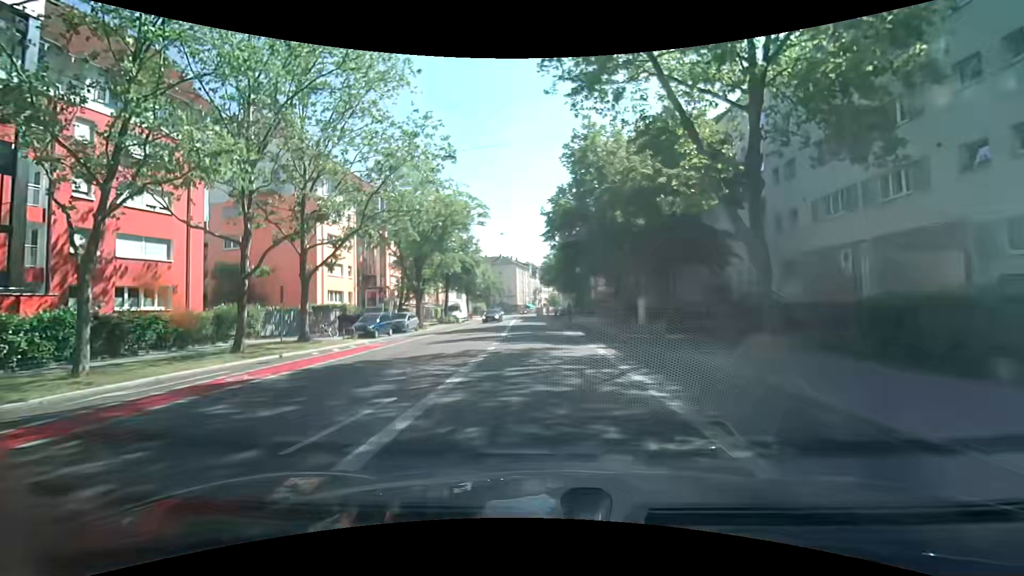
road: secondary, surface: asphalt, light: Day
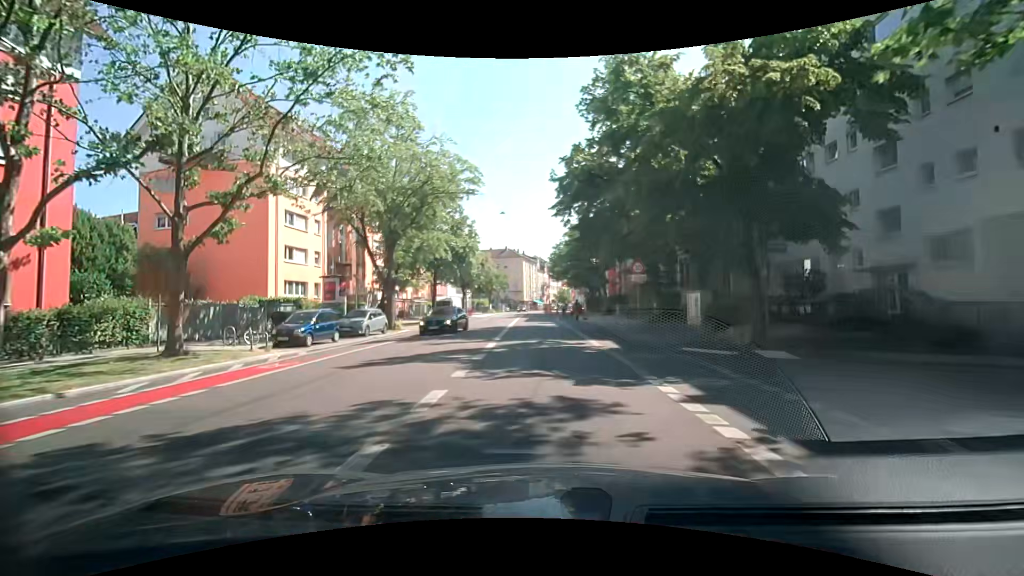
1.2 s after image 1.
(-0.1, +9.8) m; -2°
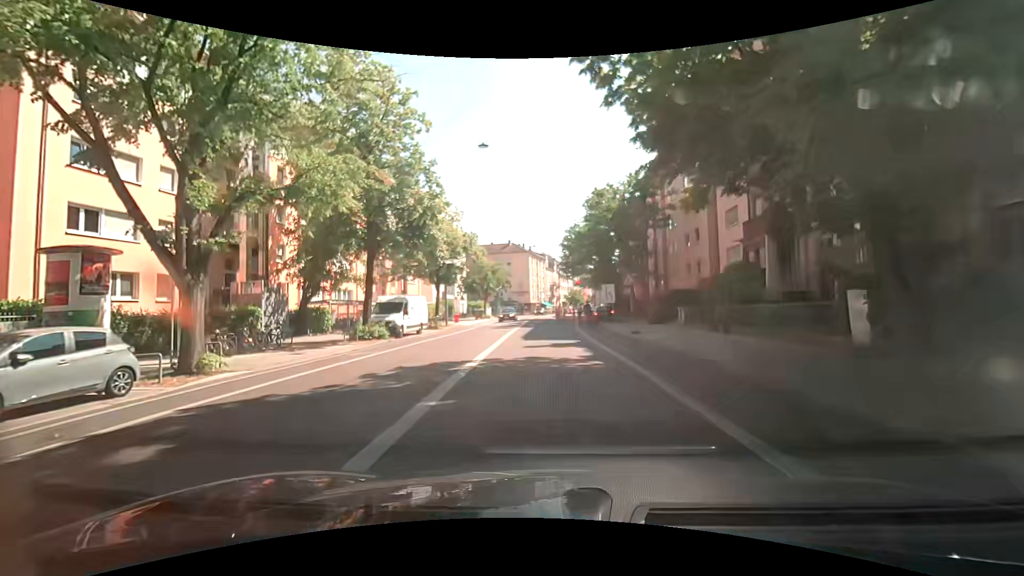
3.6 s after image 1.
(+0.1, +19.0) m; 0°
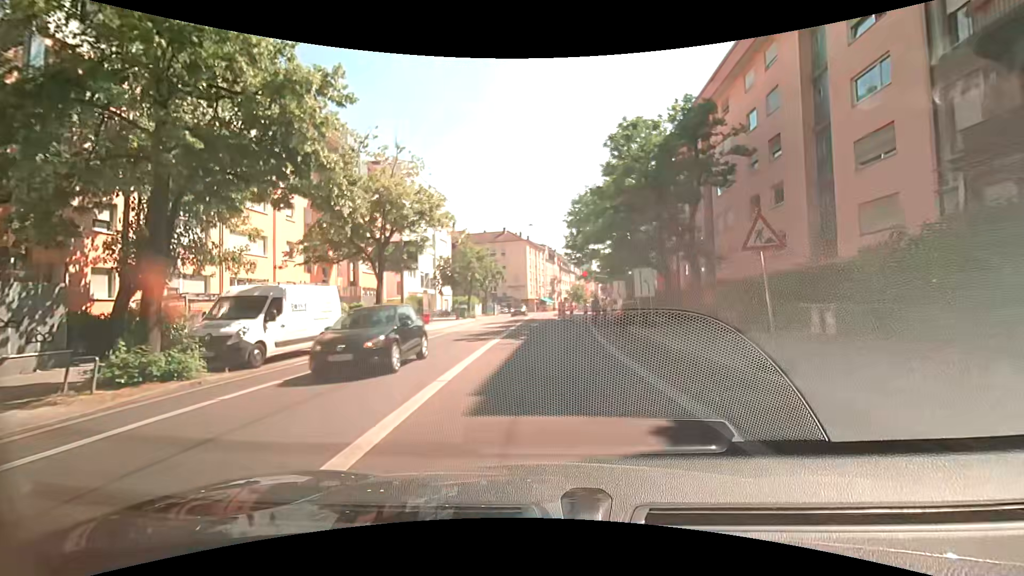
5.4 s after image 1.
(+0.1, +14.4) m; +1°
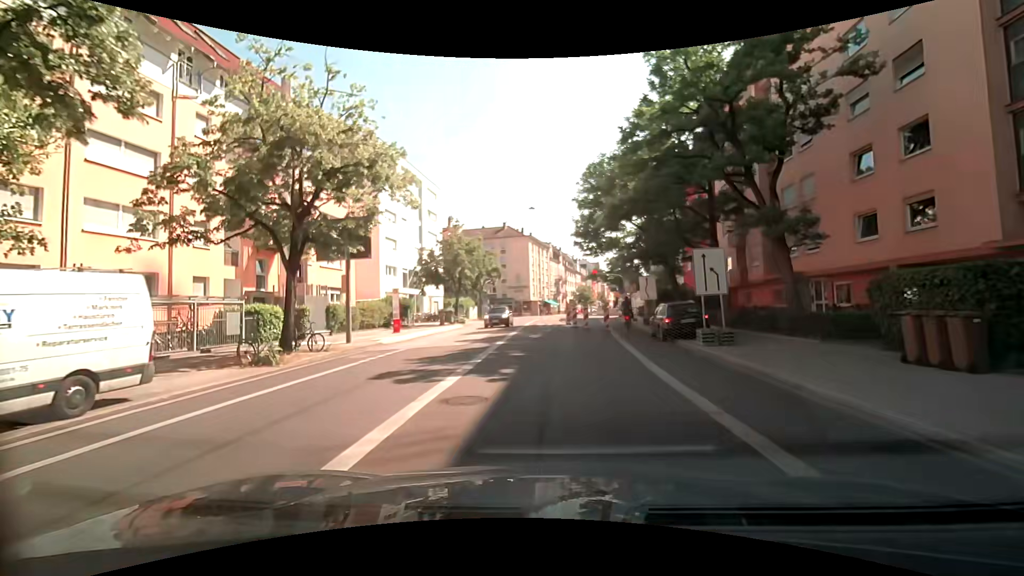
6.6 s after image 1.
(-0.2, +9.6) m; -2°
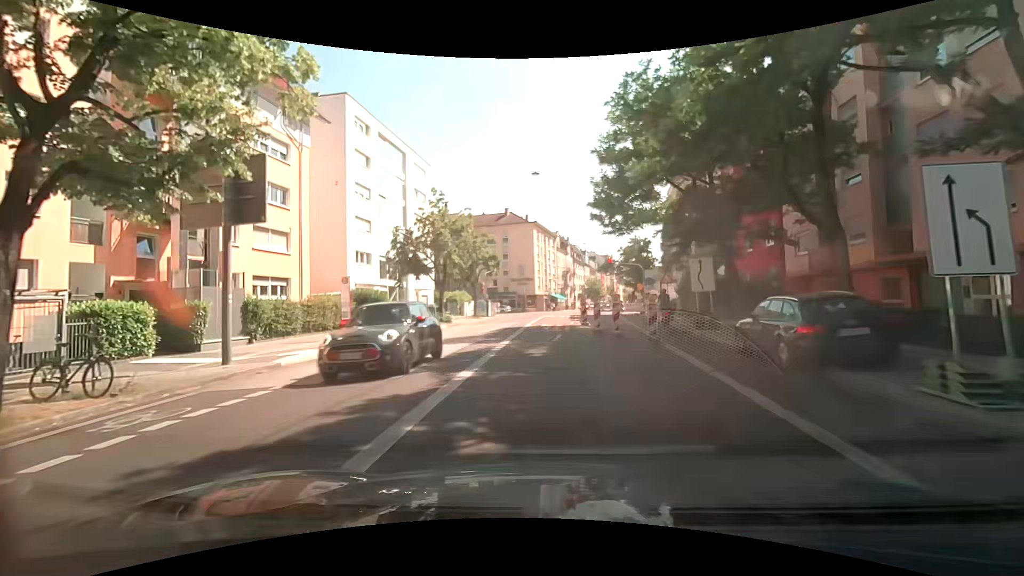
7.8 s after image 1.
(+0.1, +9.3) m; +1°
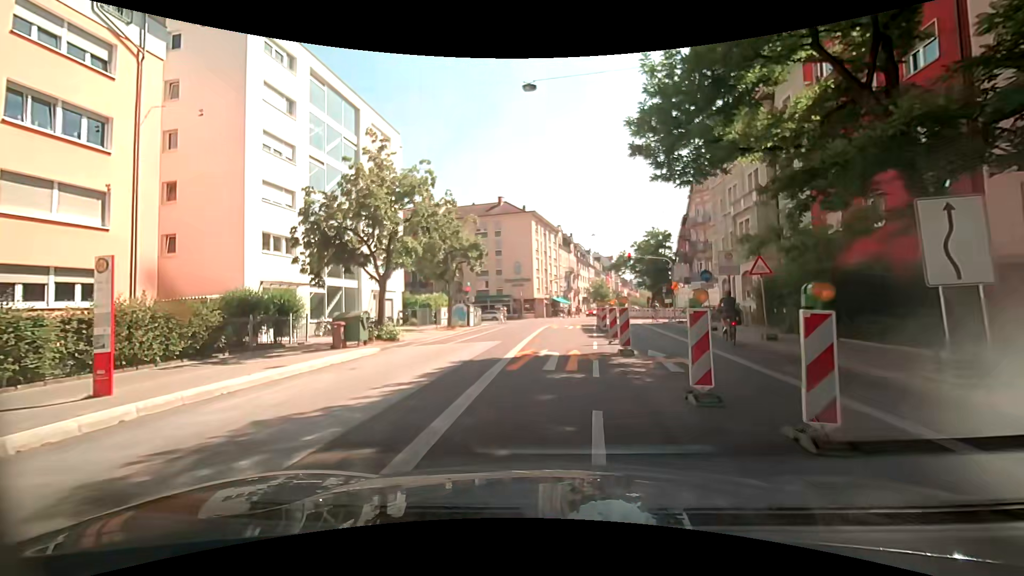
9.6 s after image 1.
(-0.1, +13.1) m; 0°
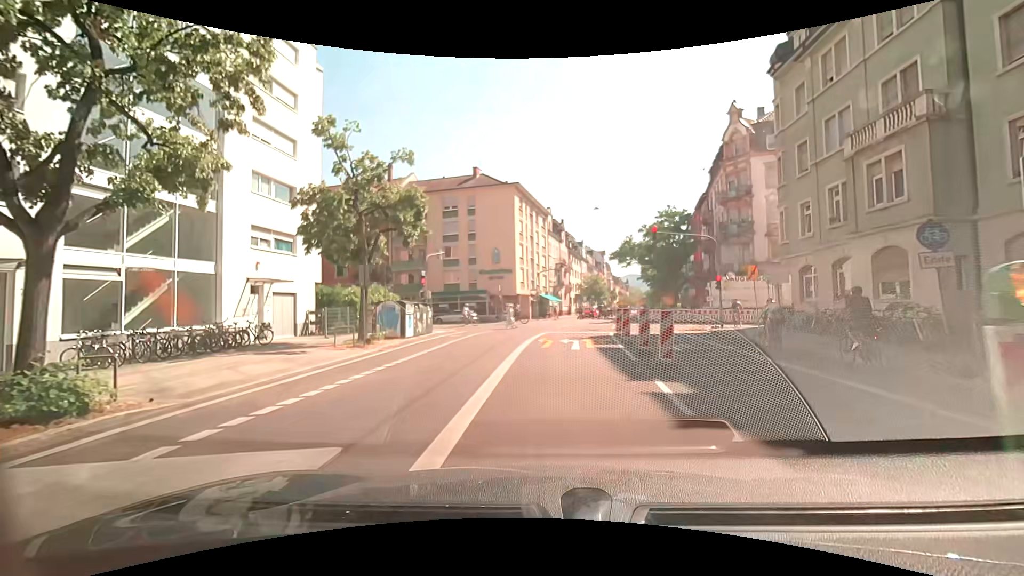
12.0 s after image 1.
(+0.1, +14.9) m; +1°
